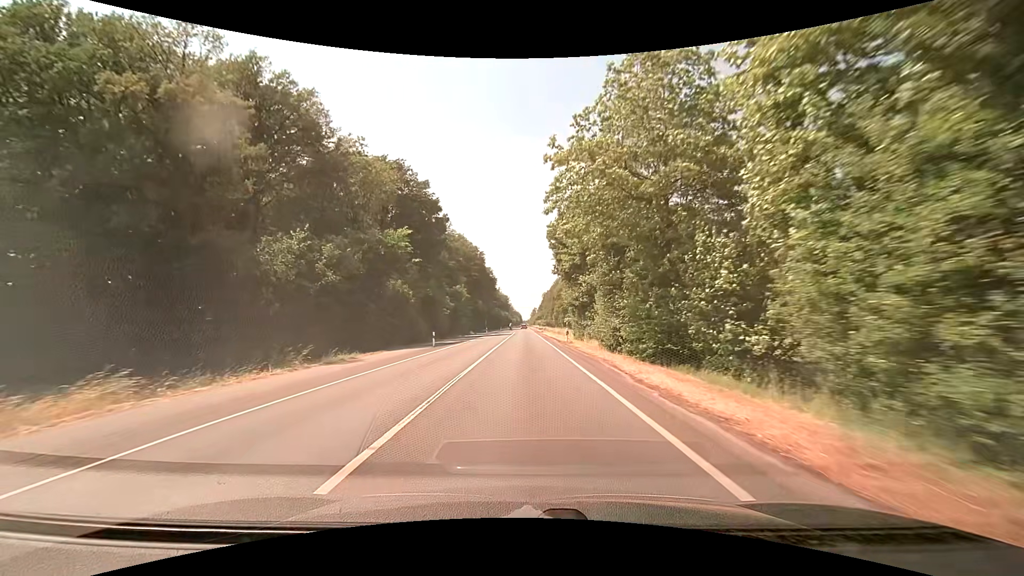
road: secondary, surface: asphalt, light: Day
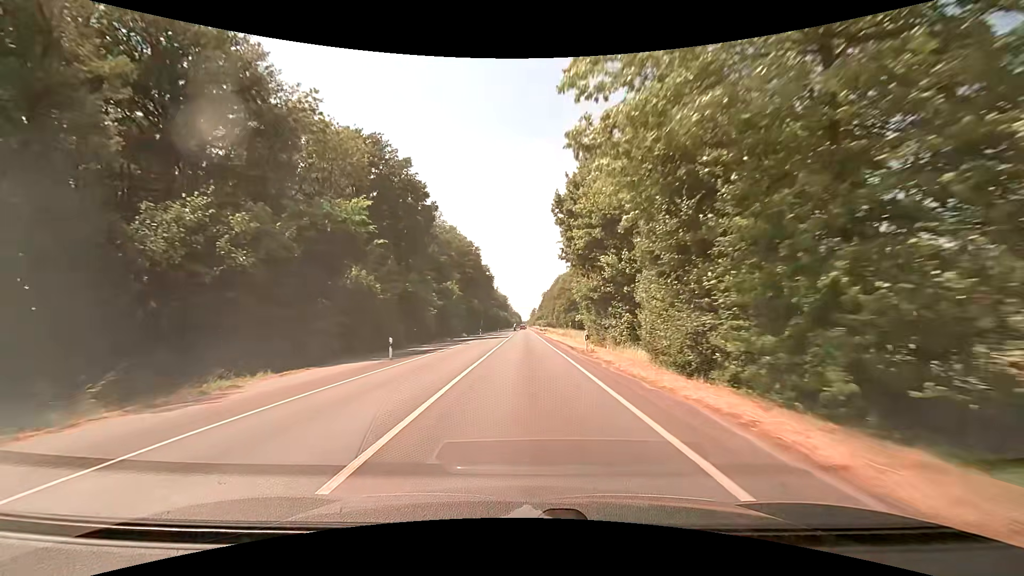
(0.0, +11.2) m; 0°
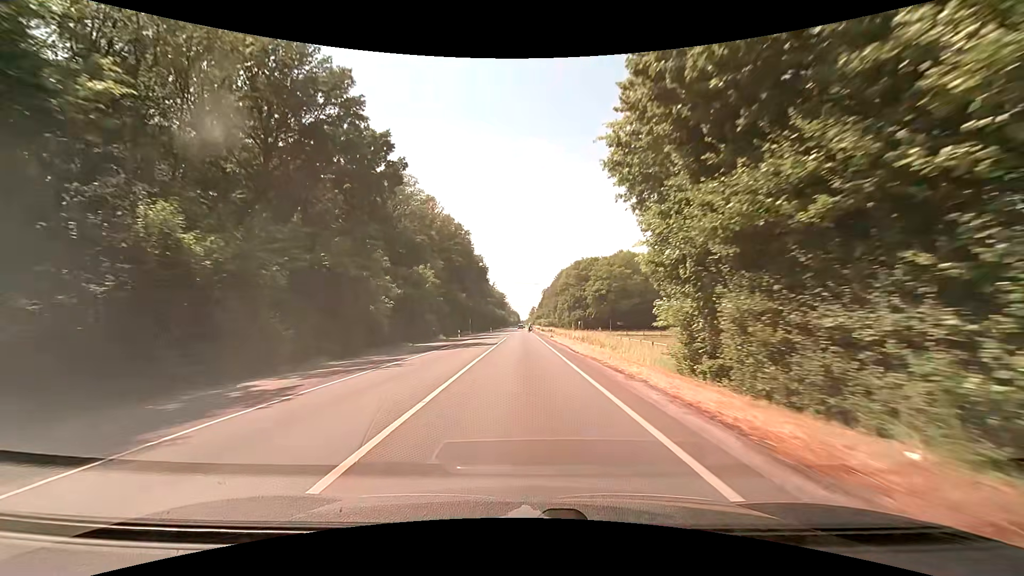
(+0.1, +22.8) m; 0°
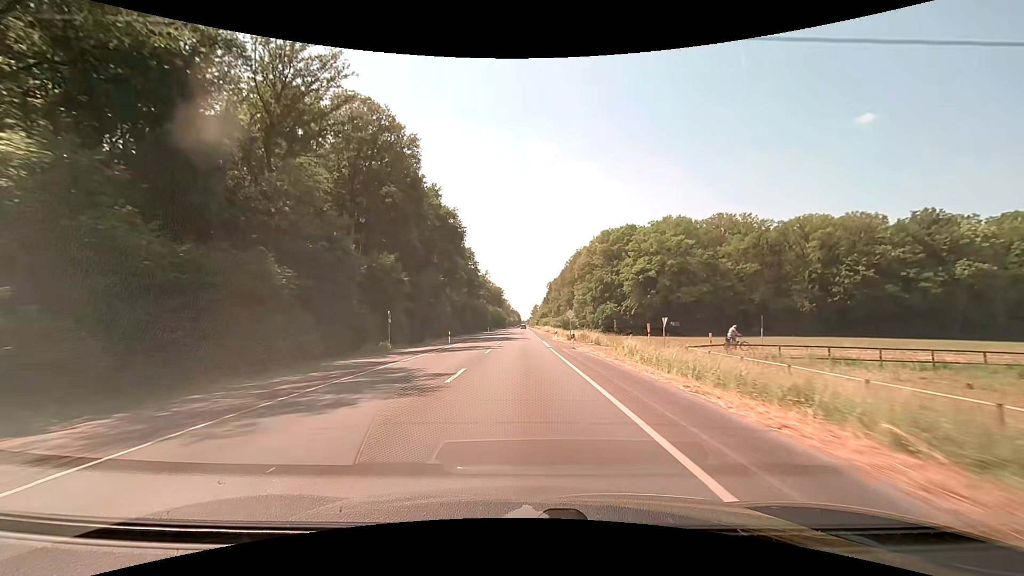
(0.0, +58.9) m; 0°
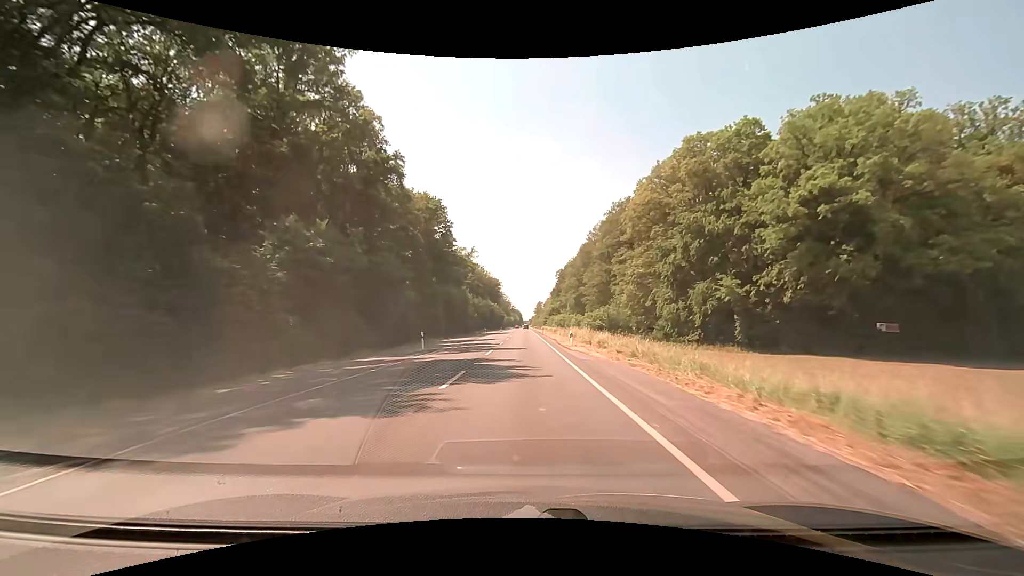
(-0.1, +61.7) m; 0°
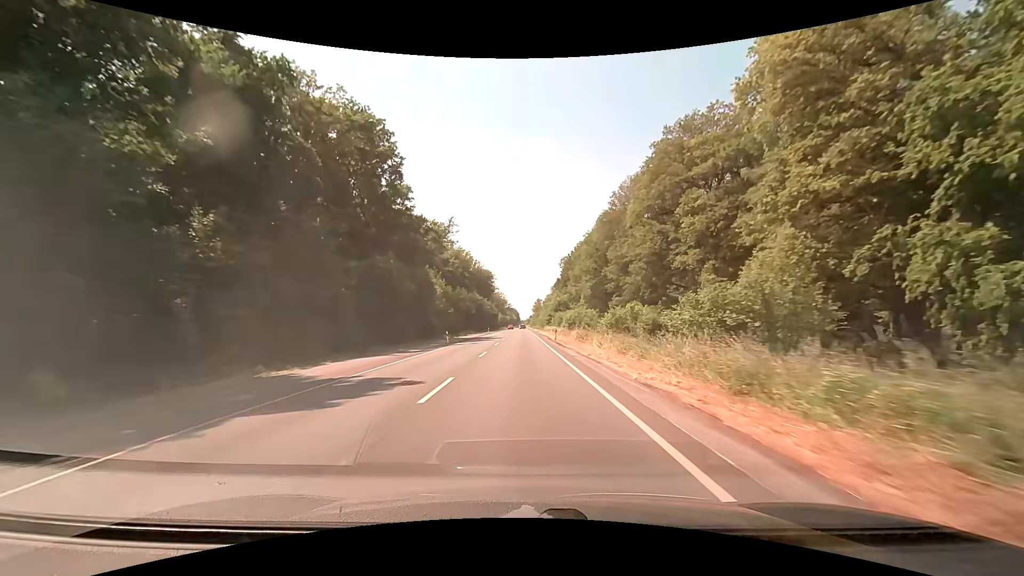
(0.0, +38.2) m; 0°
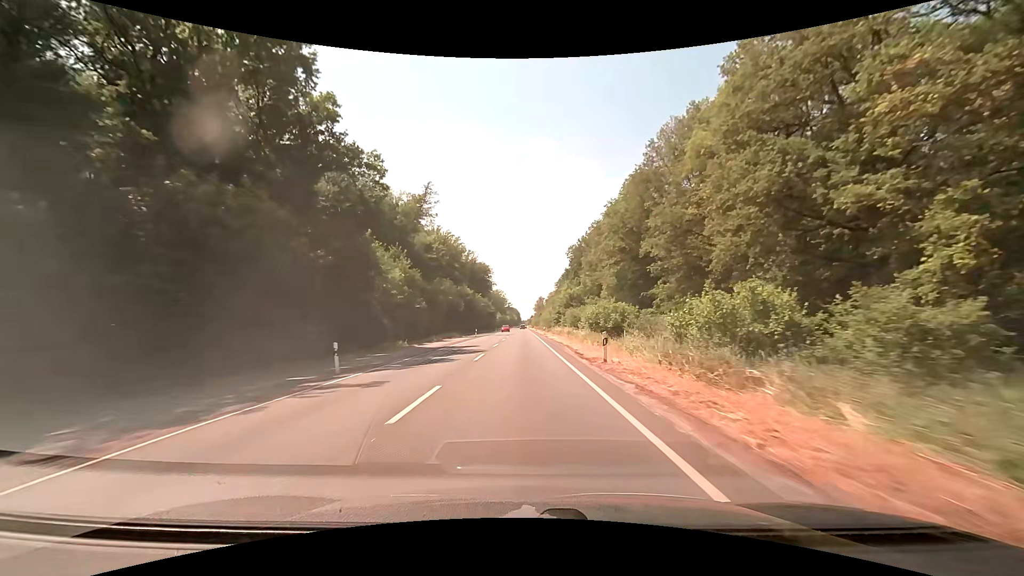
(-0.1, +26.0) m; 0°
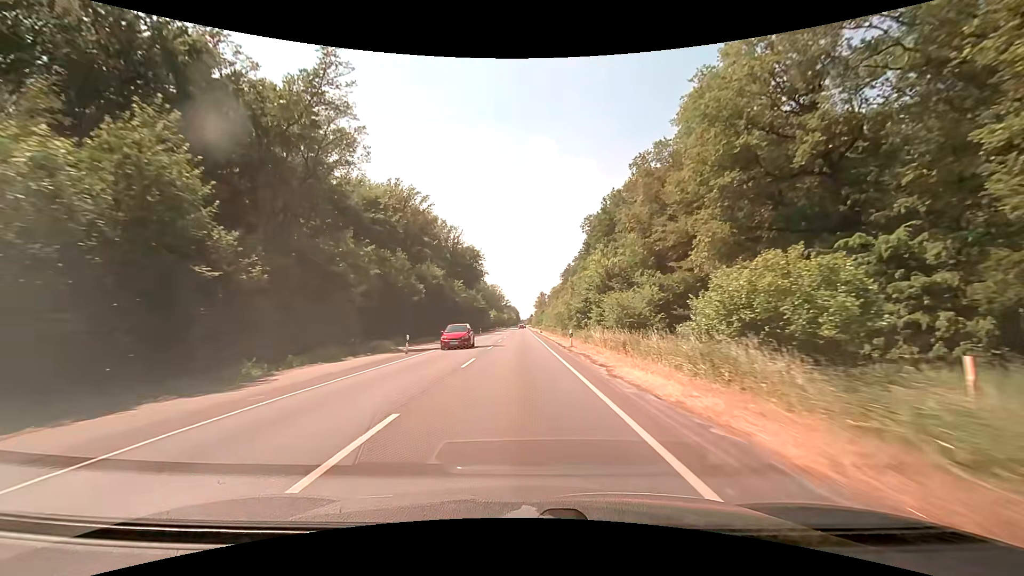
(0.0, +39.7) m; 0°
(0, +10) (0, +20) (0, +30) (0, +40) (0, +50) (0, +60) (0, +70) (0, +80) (0, +90) (0, +100) m
